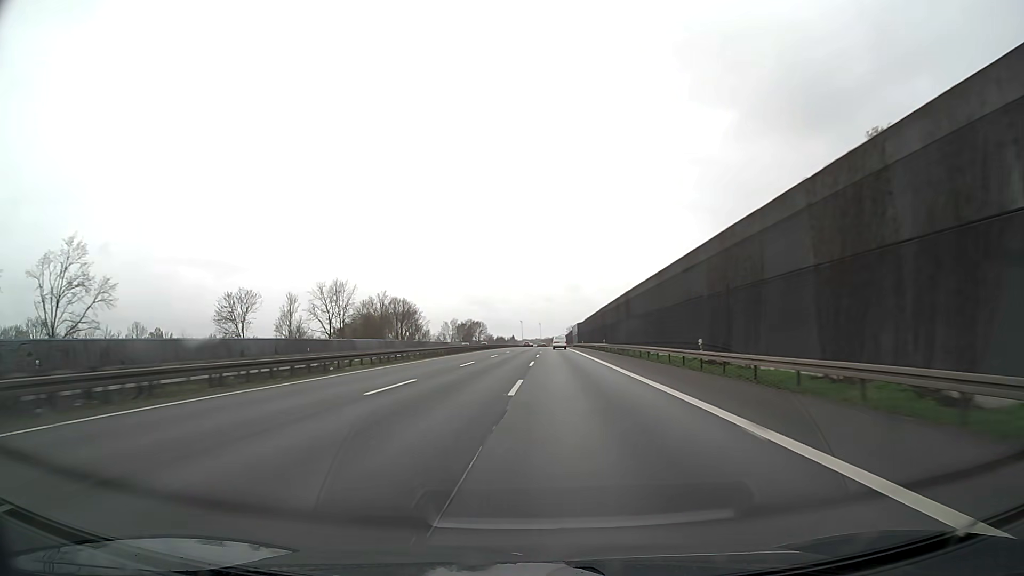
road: motorway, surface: asphalt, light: Day
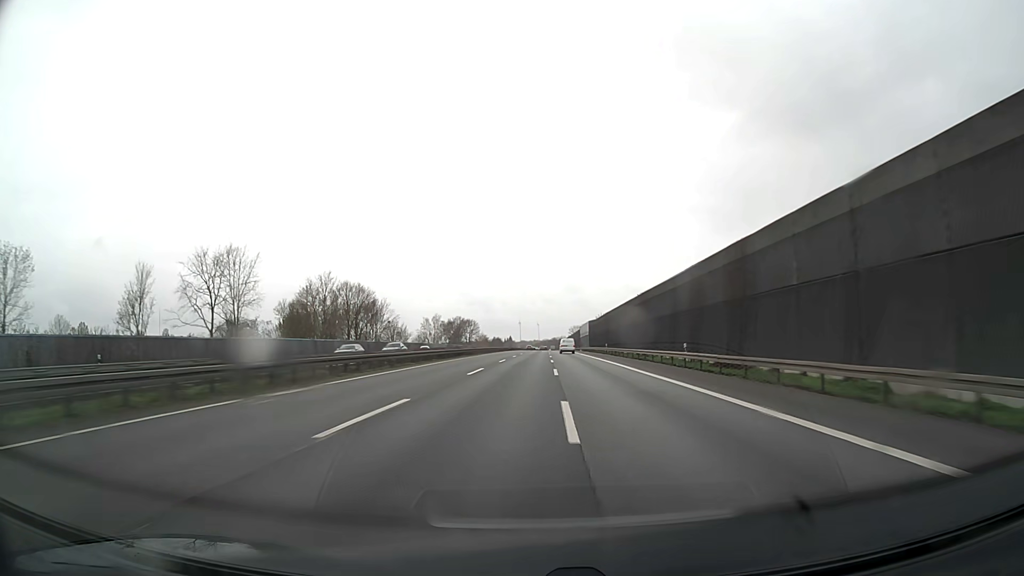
(-0.1, +43.1) m; 0°
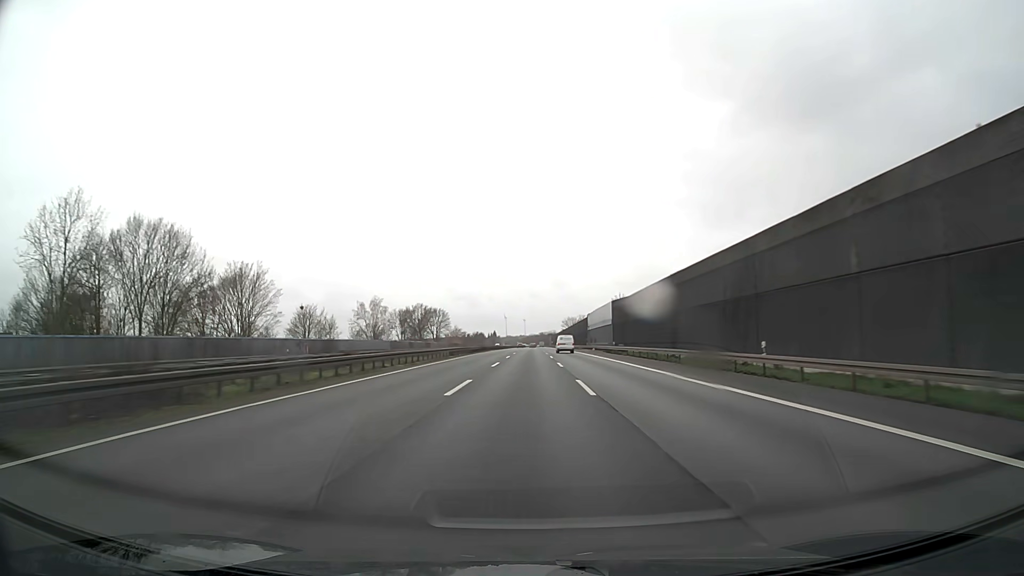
(+0.7, +65.2) m; +1°
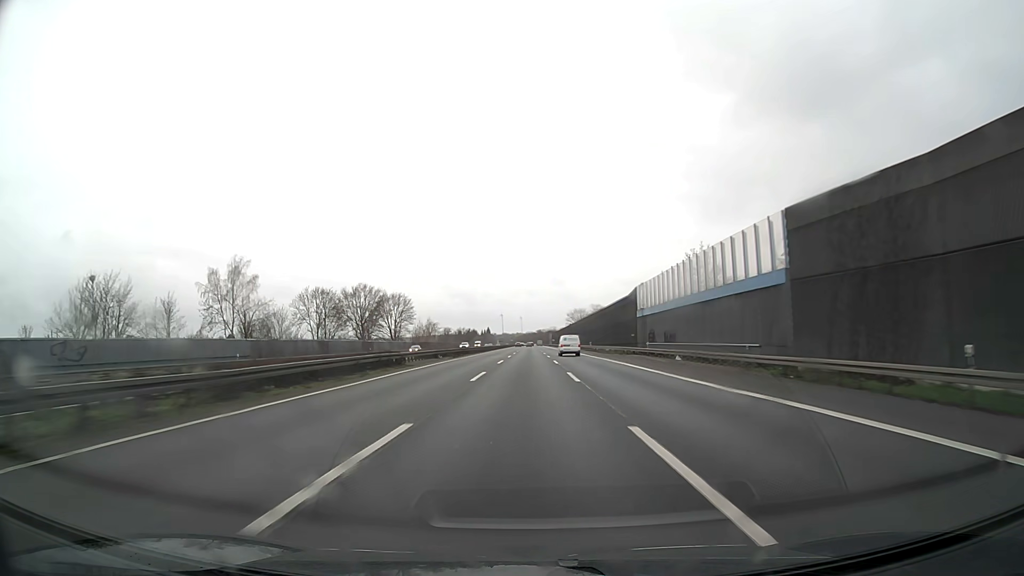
(+0.5, +65.9) m; 0°
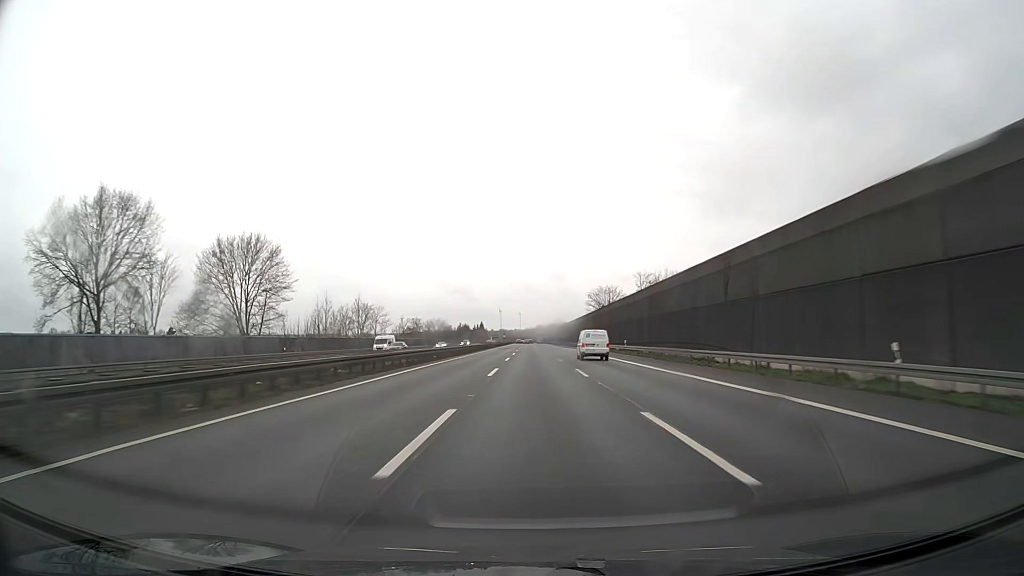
(-0.3, +88.4) m; 0°
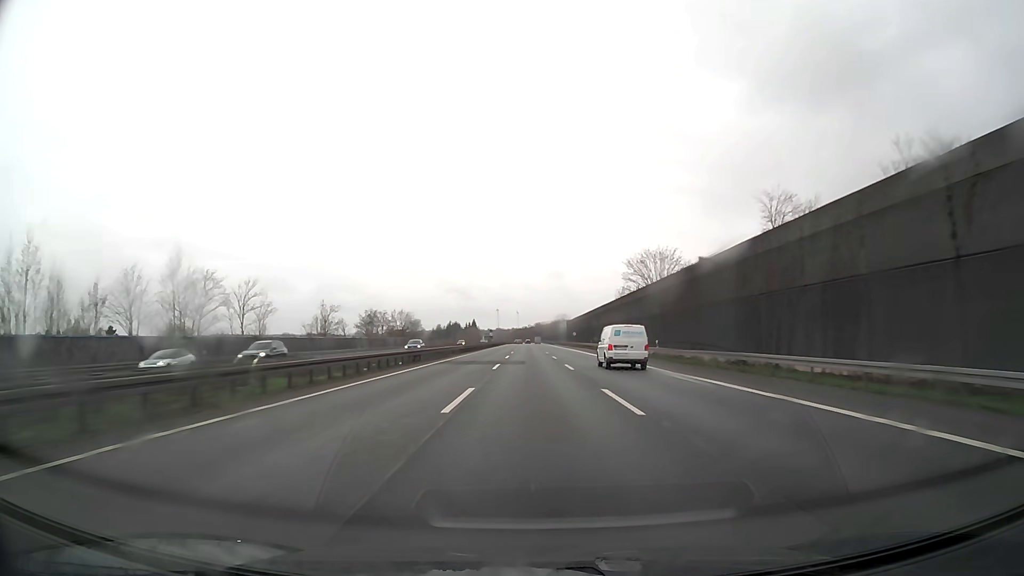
(+0.1, +66.6) m; 0°
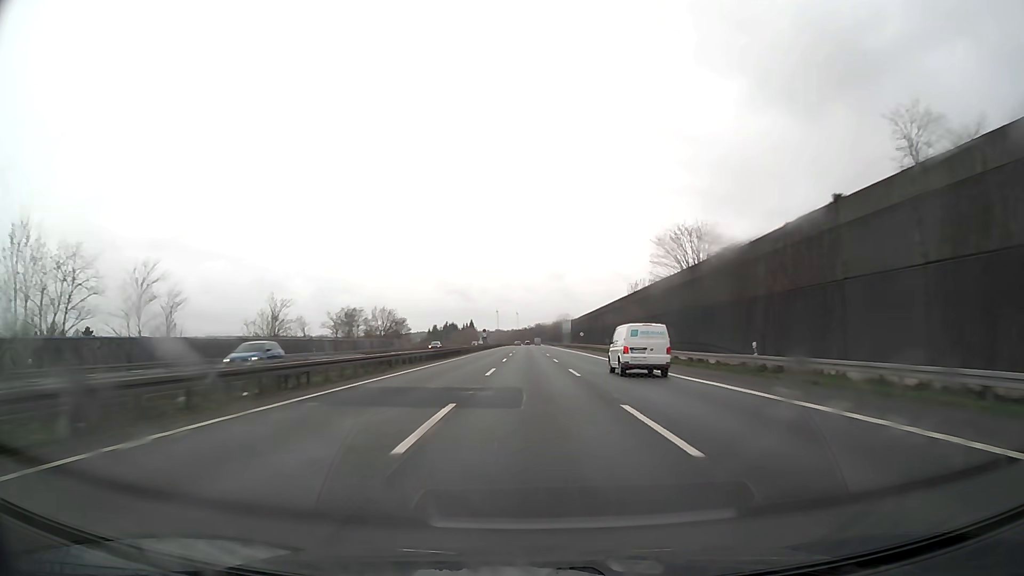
(0.0, +22.2) m; 0°
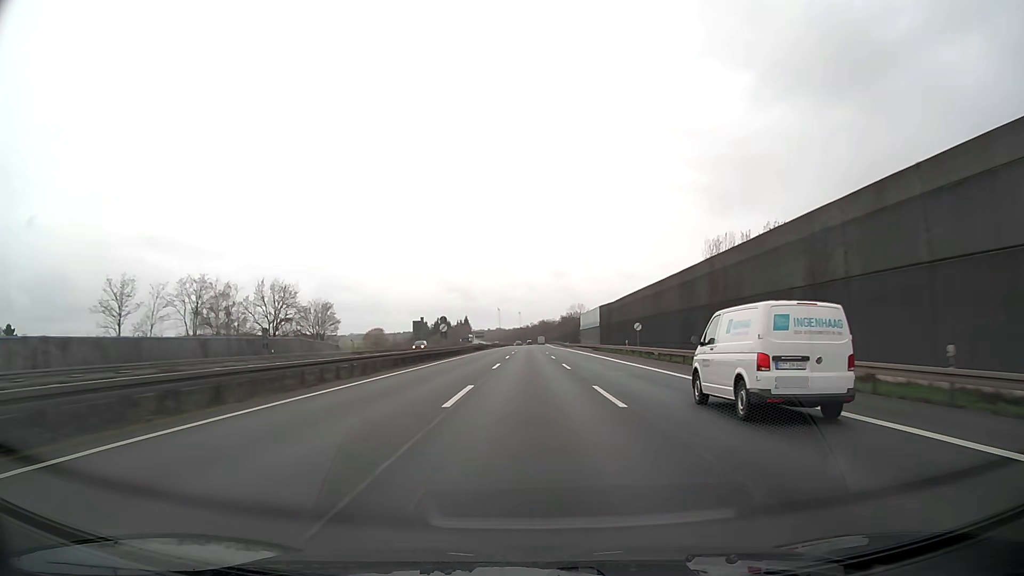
(-0.1, +66.7) m; 0°
(0, +10) (0, +20) (0, +30) (0, +40) (0, +50) (0, +60) (0, +70) (0, +80) (0, +90) (0, +100) m
